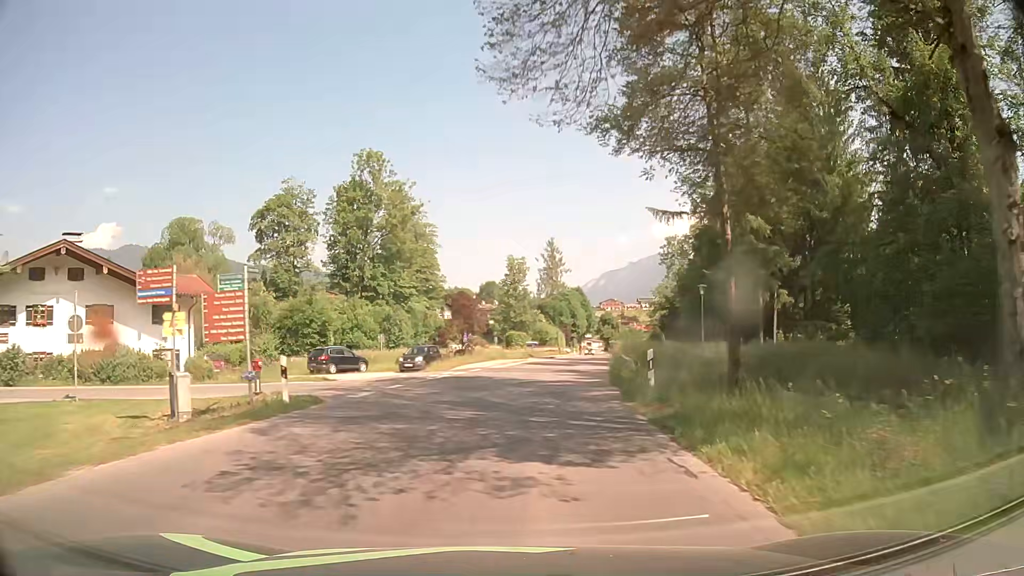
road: tertiary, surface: asphalt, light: Day
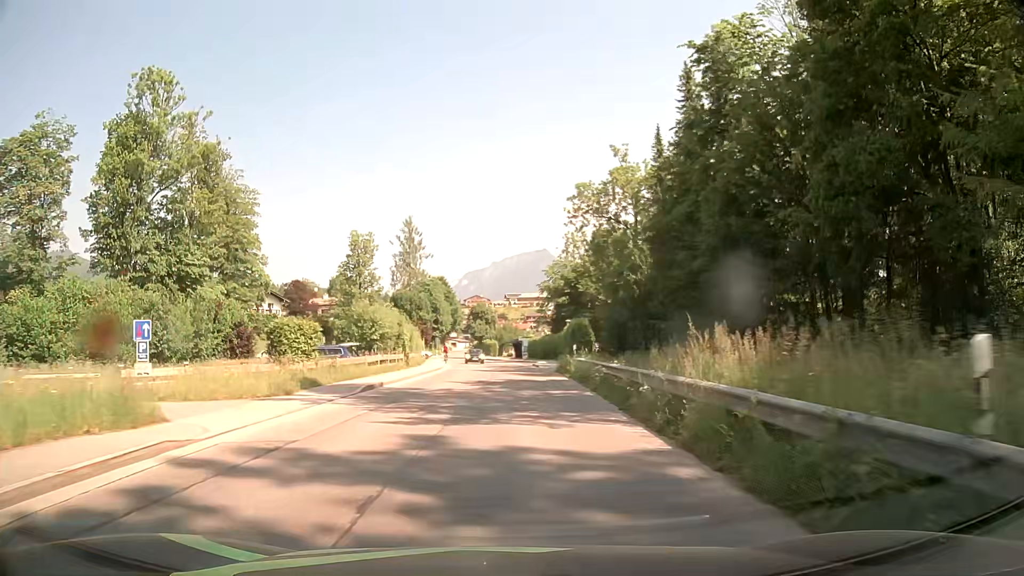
(+3.6, +37.2) m; +11°
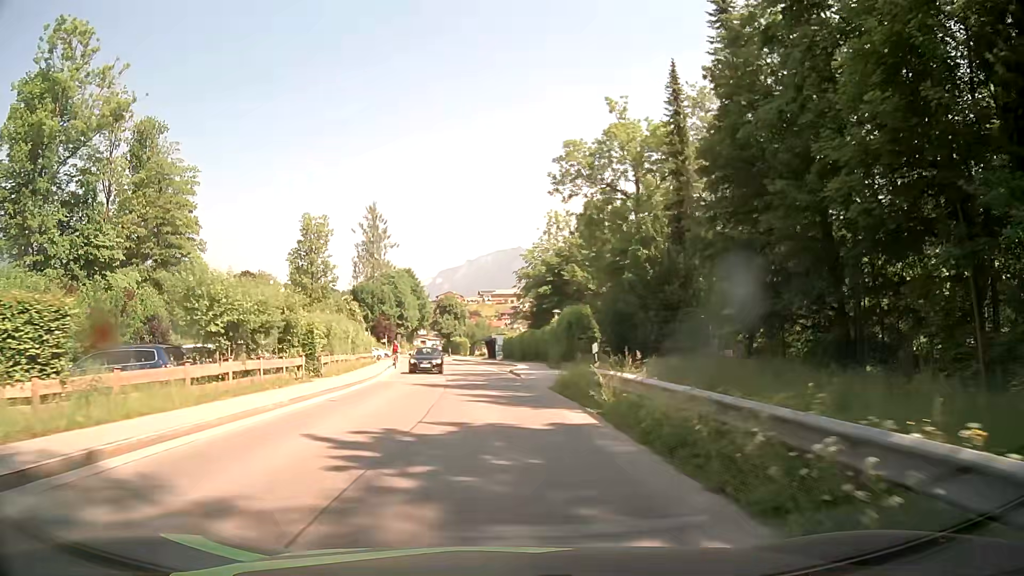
(+0.4, +15.0) m; +2°
